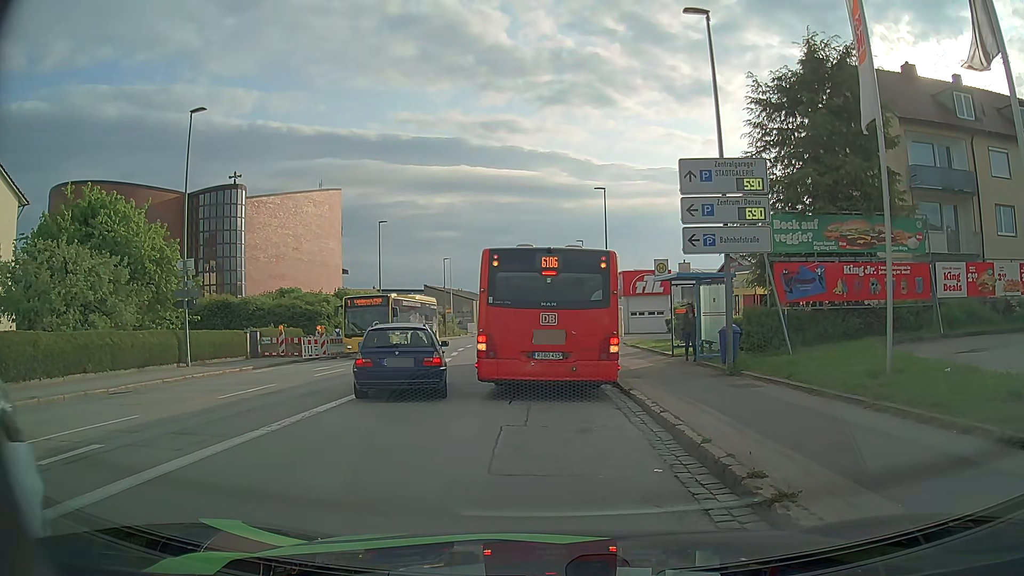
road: tertiary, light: Day
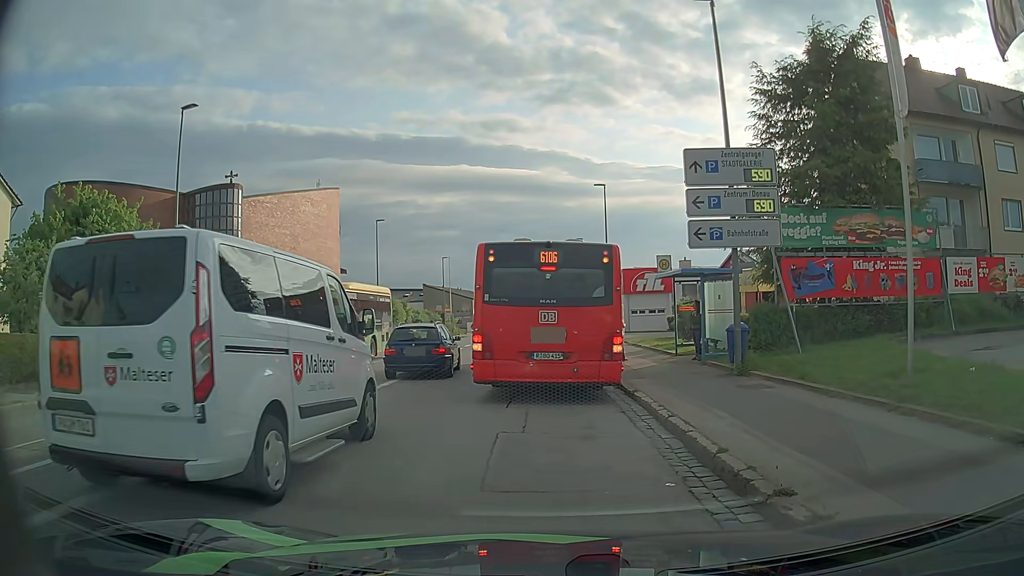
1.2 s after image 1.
(0.0, +0.6) m; 0°
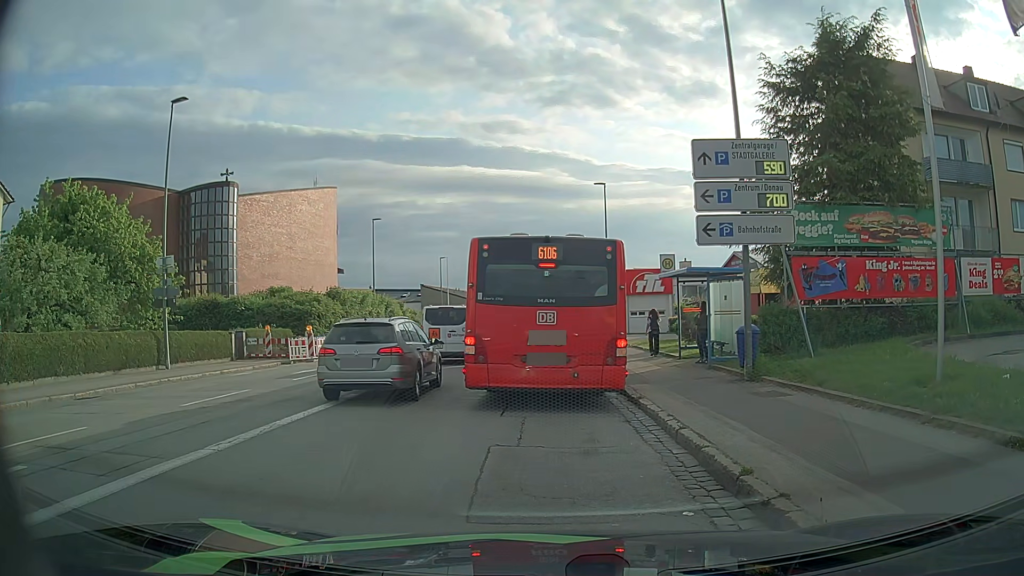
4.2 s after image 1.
(0.0, +0.8) m; 0°
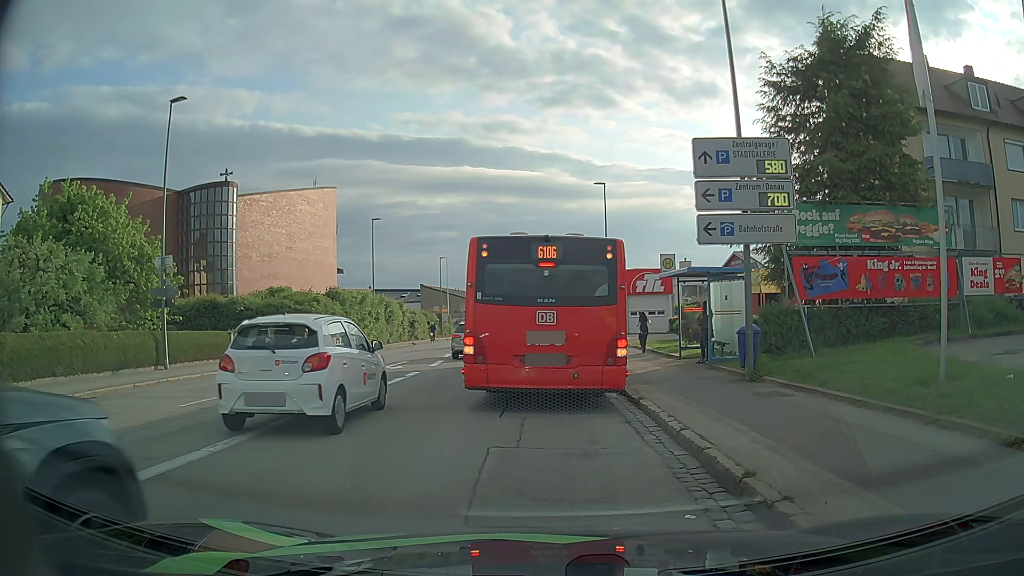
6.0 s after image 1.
(0.0, +0.1) m; 0°
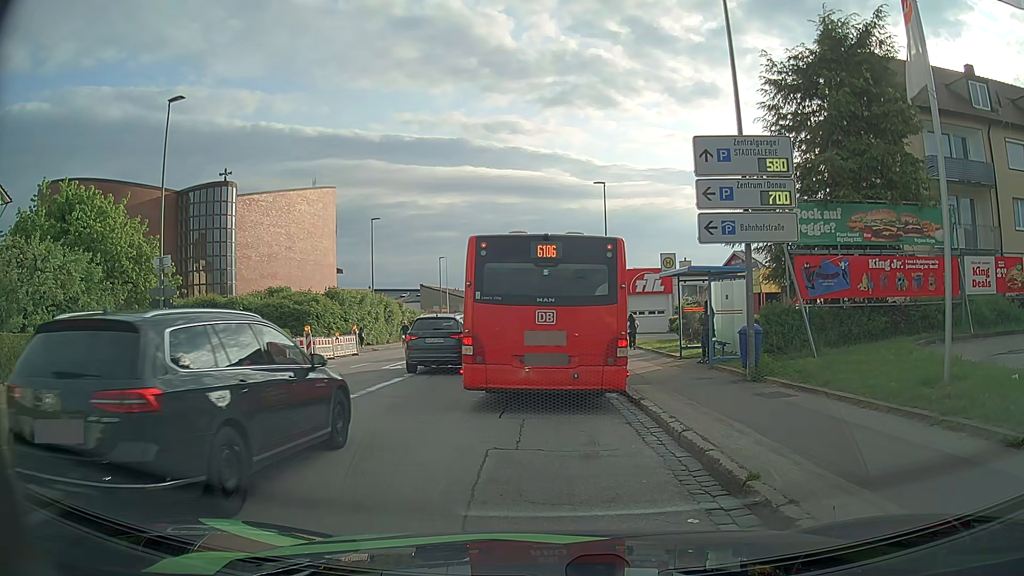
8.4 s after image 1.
(0.0, +0.1) m; 0°
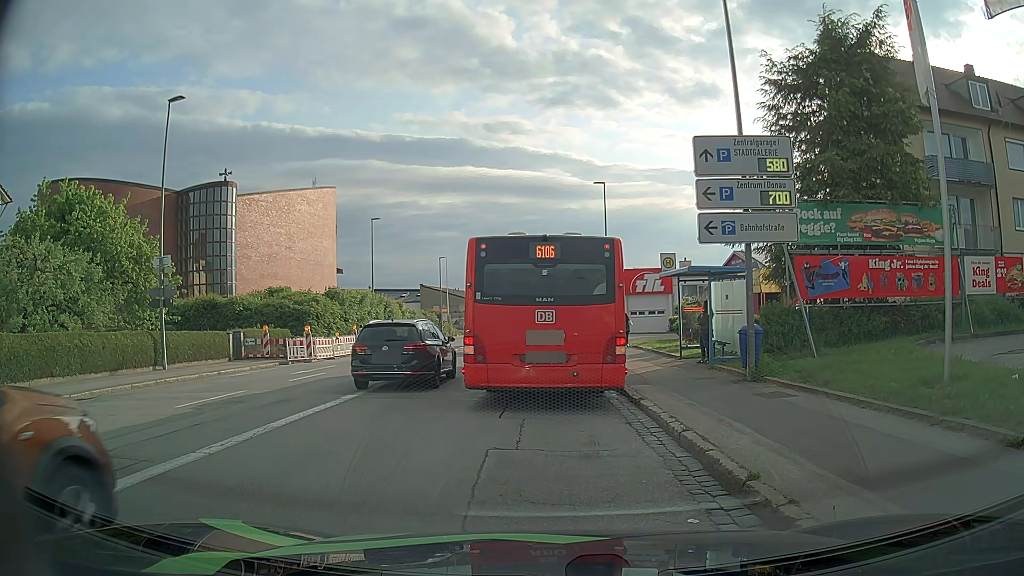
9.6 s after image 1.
(0.0, 0.0) m; 0°
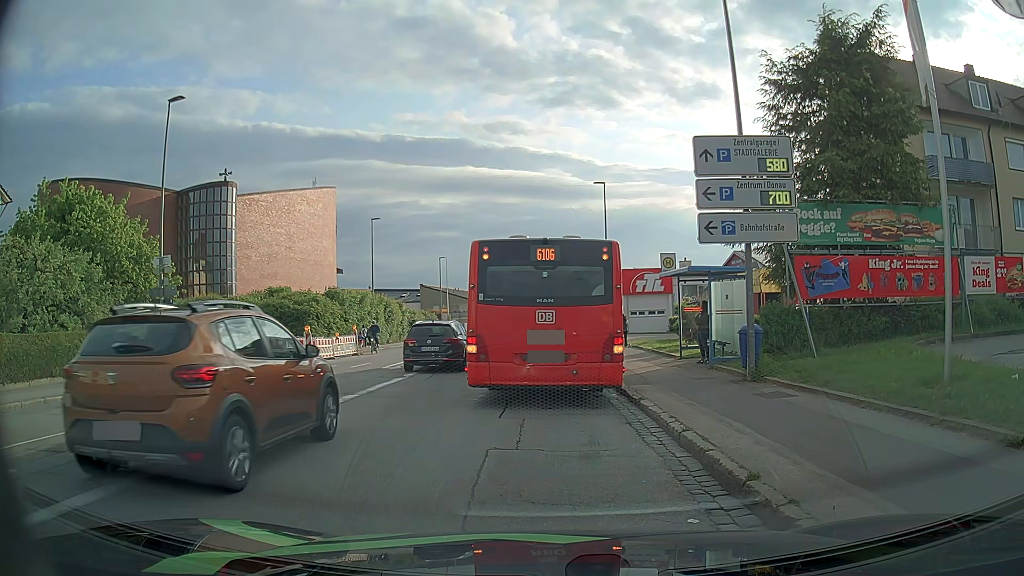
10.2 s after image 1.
(0.0, 0.0) m; 0°
